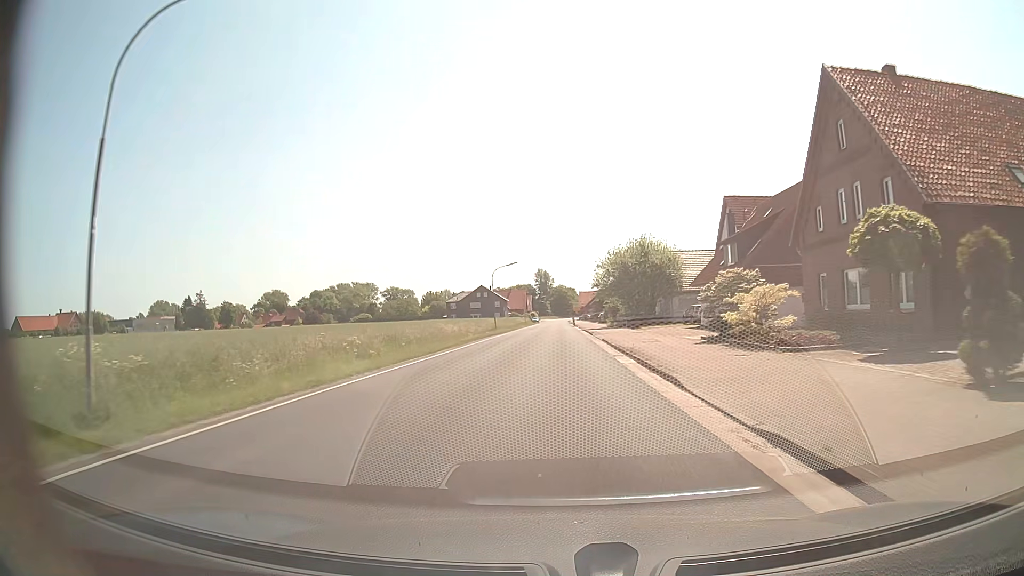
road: secondary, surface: asphalt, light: Day
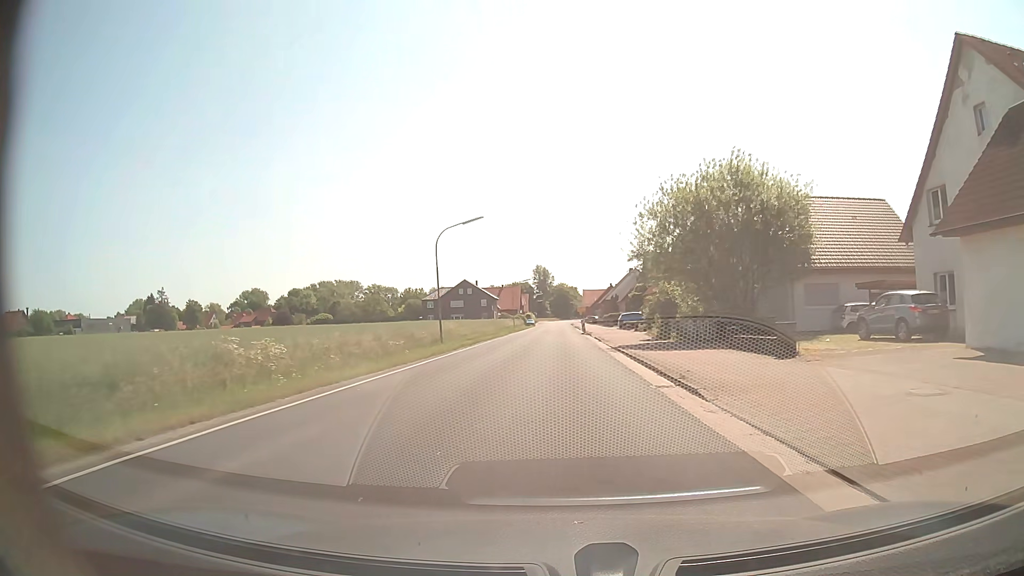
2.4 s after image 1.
(+0.1, +34.6) m; 0°
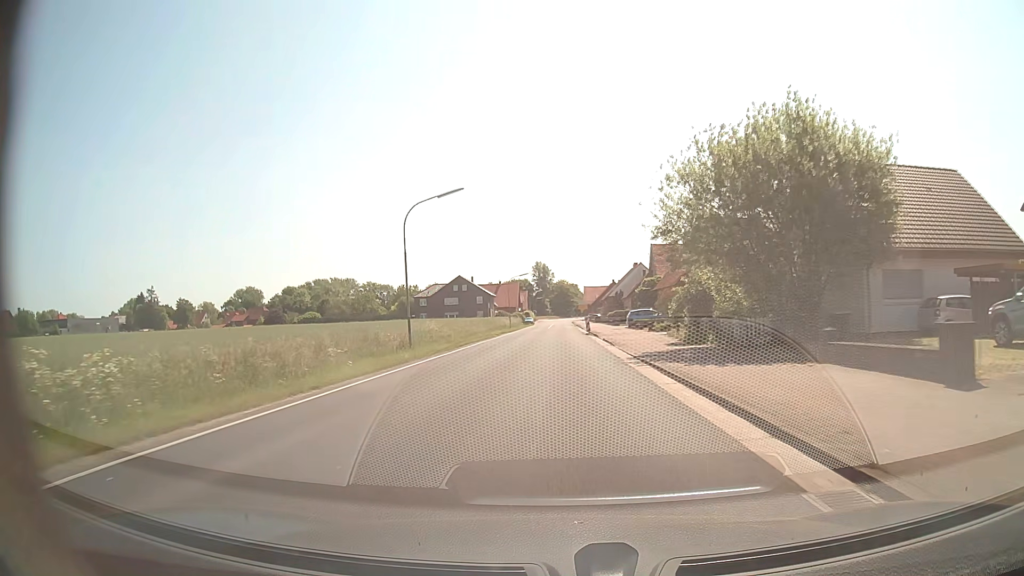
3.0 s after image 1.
(0.0, +8.5) m; 0°
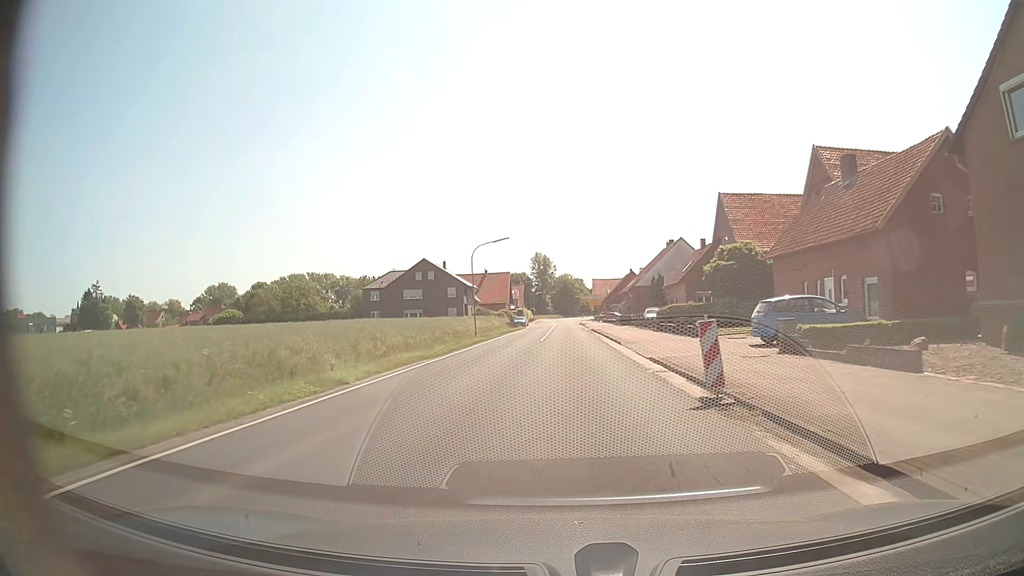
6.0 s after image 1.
(-0.1, +40.7) m; -1°
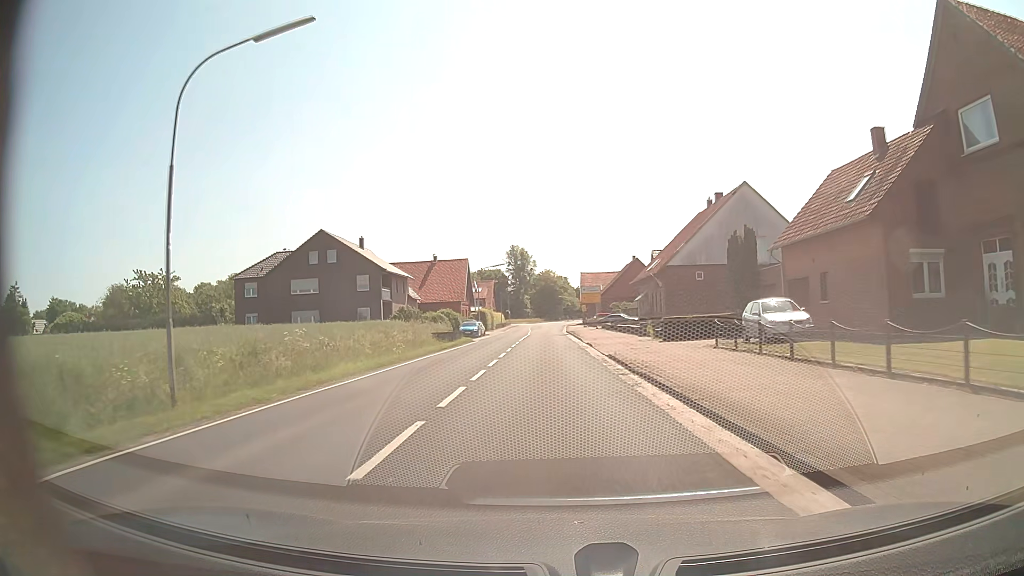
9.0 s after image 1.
(+0.8, +39.2) m; +2°
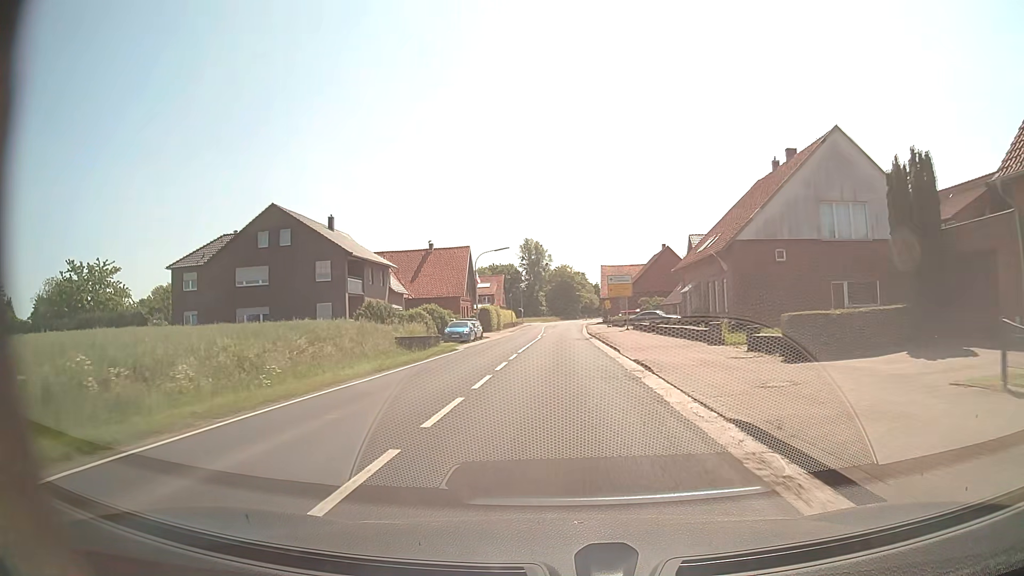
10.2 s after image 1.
(-0.2, +15.6) m; -1°
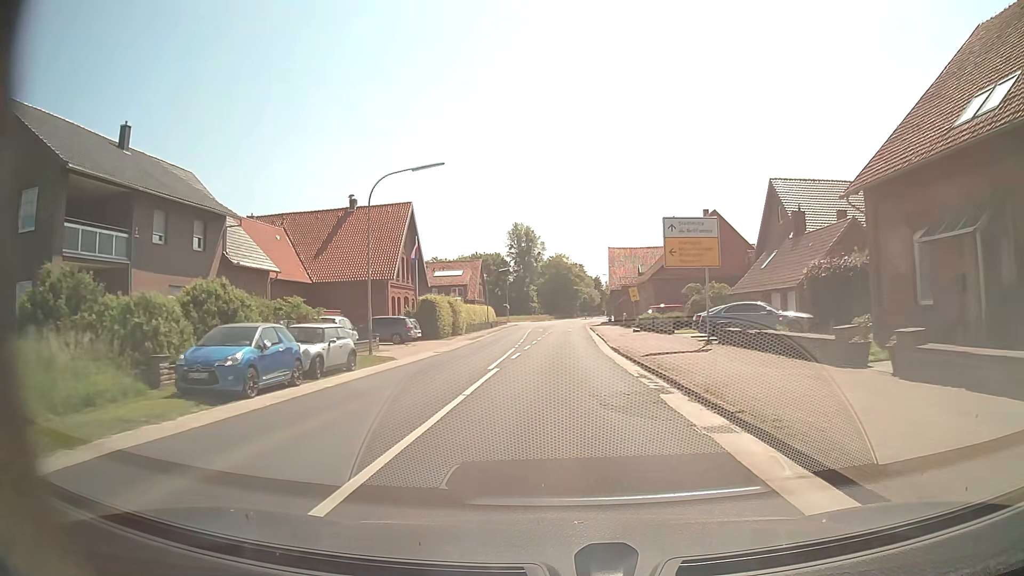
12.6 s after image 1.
(+0.1, +31.4) m; 0°
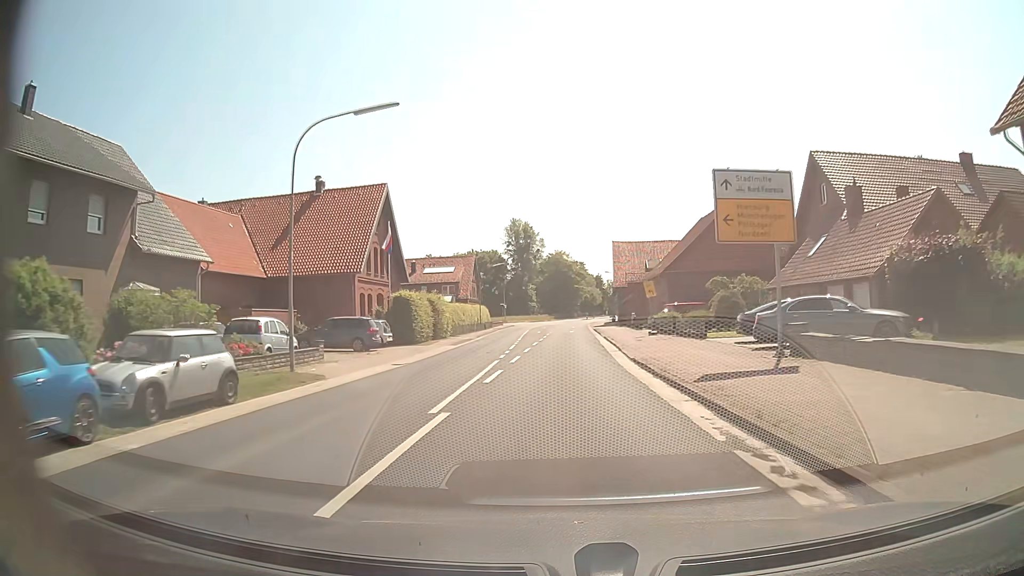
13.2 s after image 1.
(0.0, +7.9) m; 0°
(0, +10) (0, +20) (0, +30) (0, +40) (0, +50) (+1, +60) (+1, +70) (+1, +80) (+2, +90) (+2, +100) m
